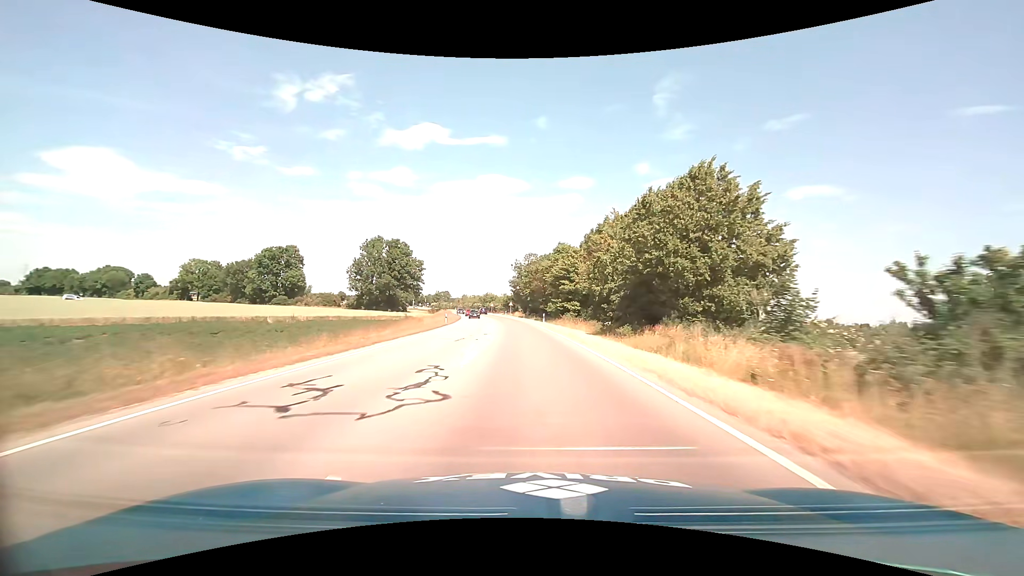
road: primary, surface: asphalt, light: Day
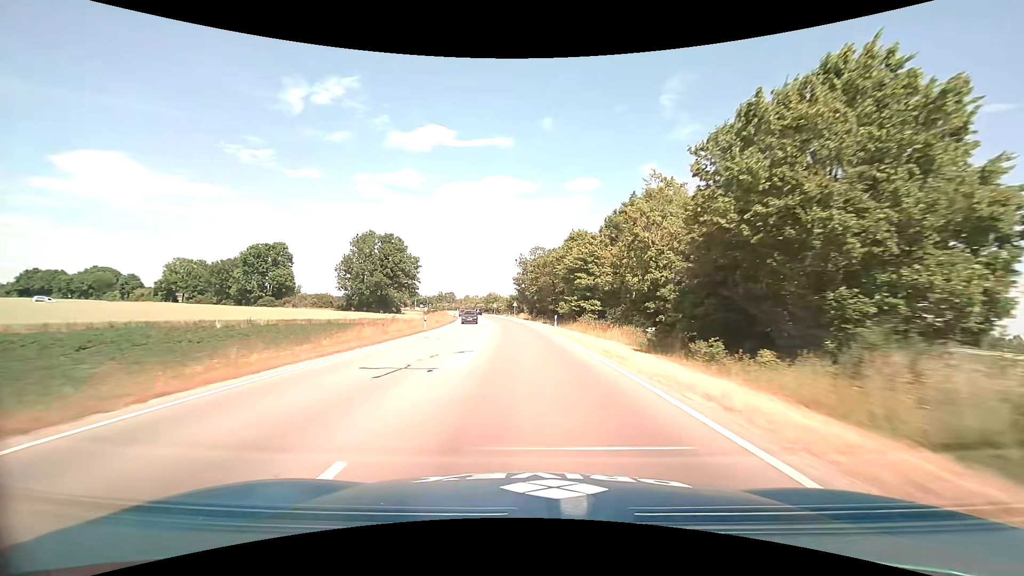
(0.0, +11.9) m; -1°
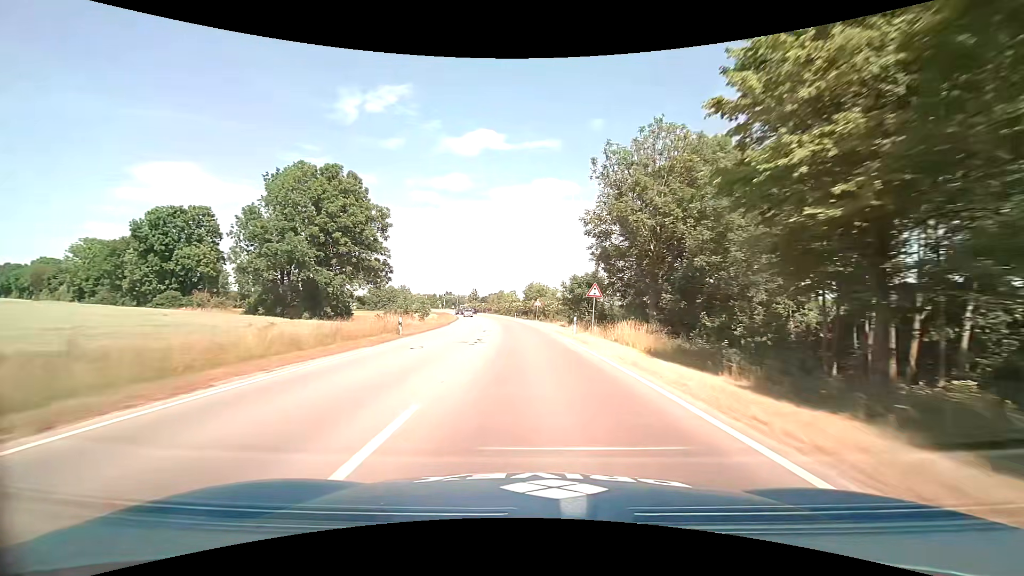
(-3.3, +59.0) m; -6°
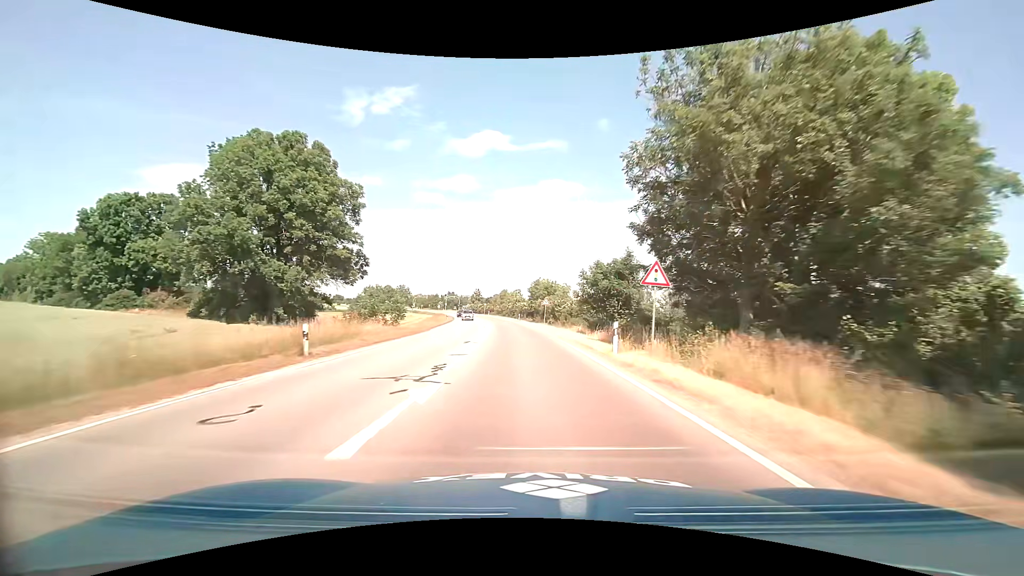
(0.0, +11.7) m; 0°
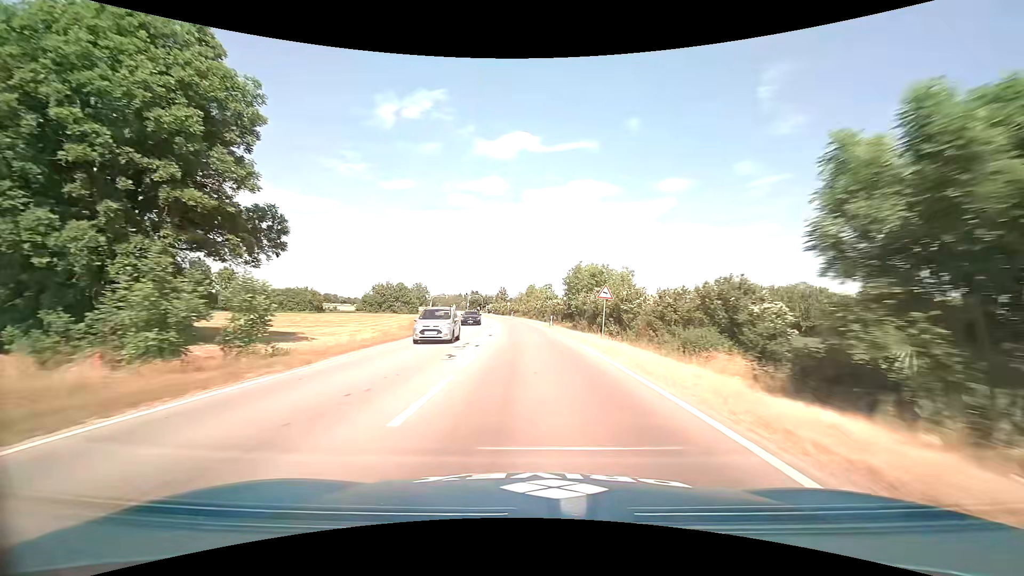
(-0.7, +23.5) m; -3°
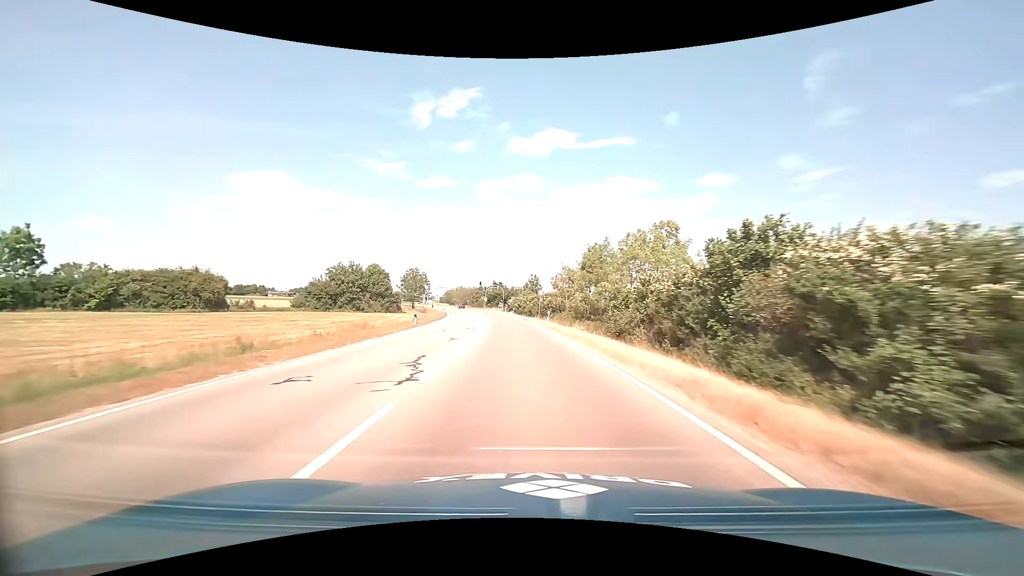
(-2.5, +57.0) m; -4°
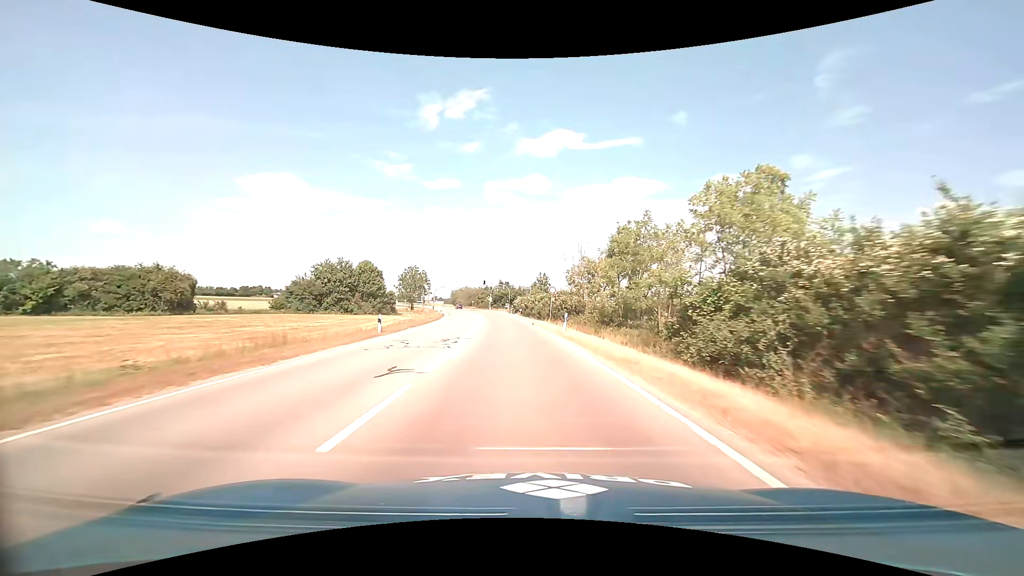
(-0.1, +10.0) m; -1°
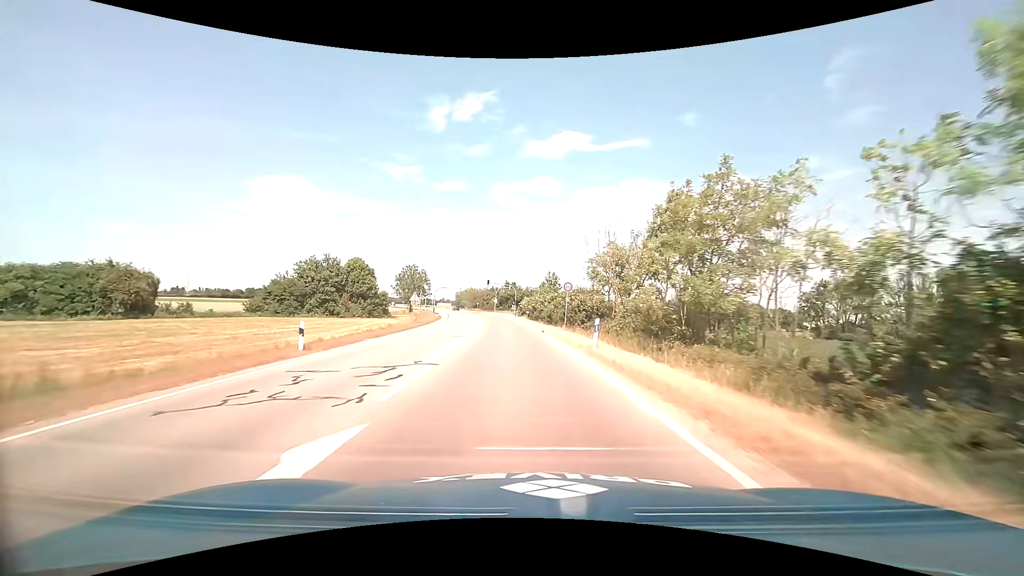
(-0.1, +9.2) m; -1°
(0, +10) (-1, +20) (-1, +30) (-2, +40) (-3, +50) (-4, +60) (-5, +70) (-6, +80) (-8, +90) (-9, +99) m
